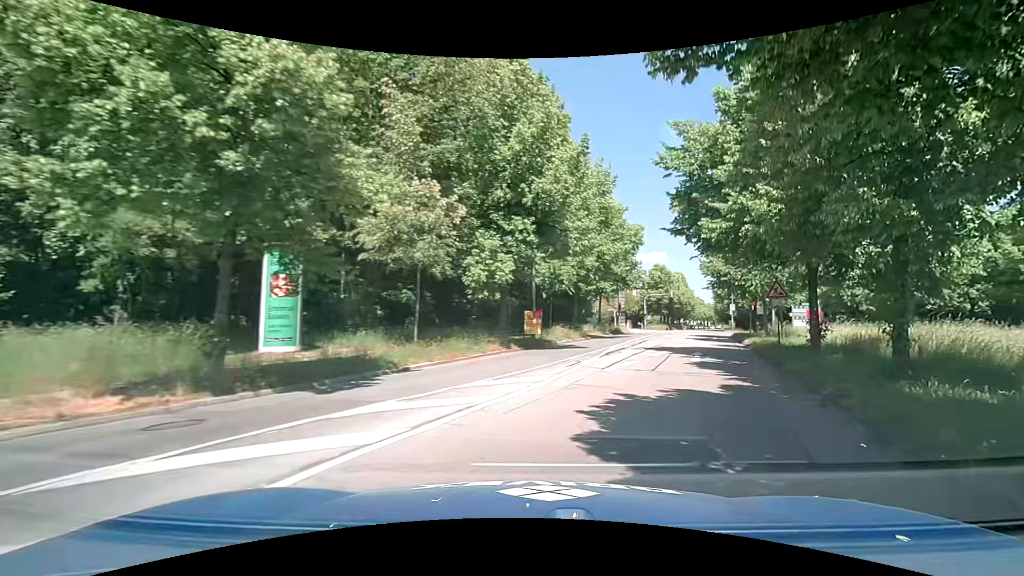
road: motorway_link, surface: asphalt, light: Day
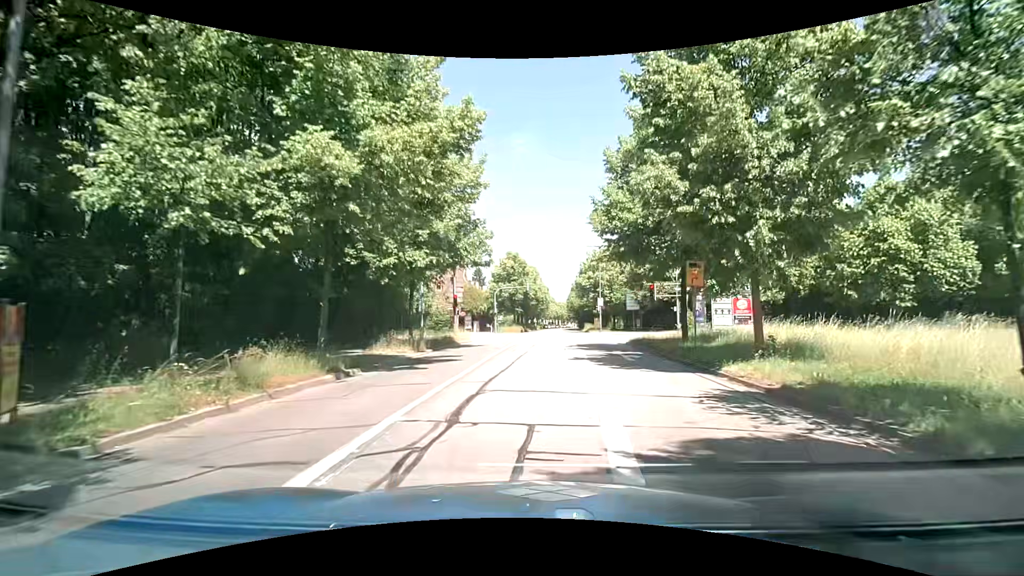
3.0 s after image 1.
(+4.5, +20.3) m; +17°
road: secondary
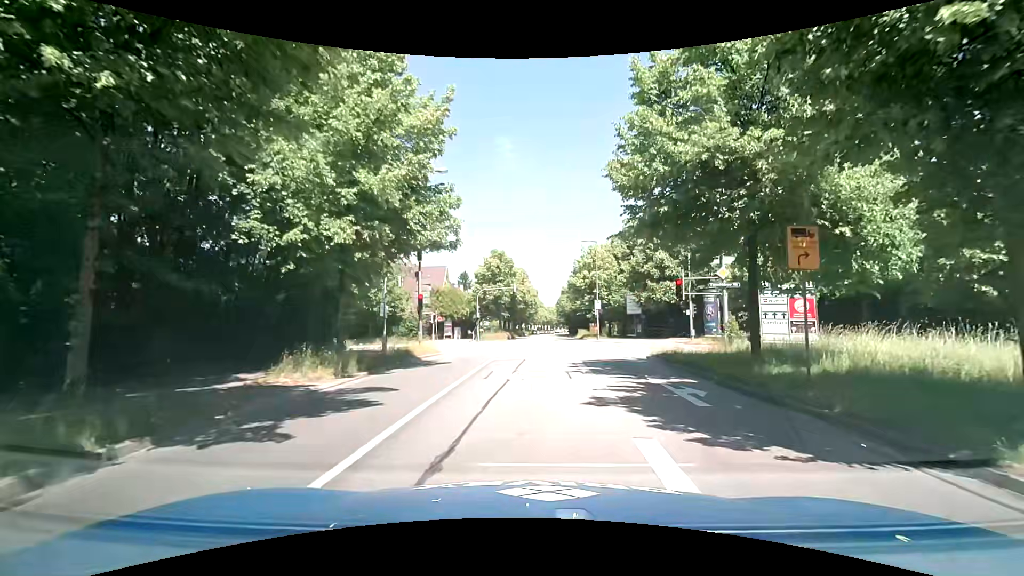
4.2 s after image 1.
(+0.2, +7.5) m; +2°
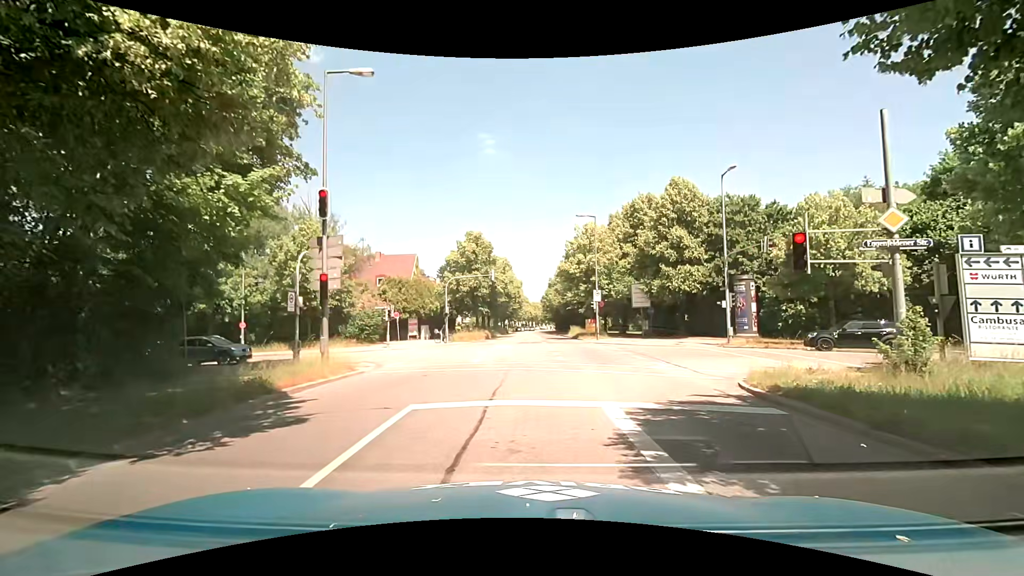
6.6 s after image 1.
(0.0, +10.7) m; -1°
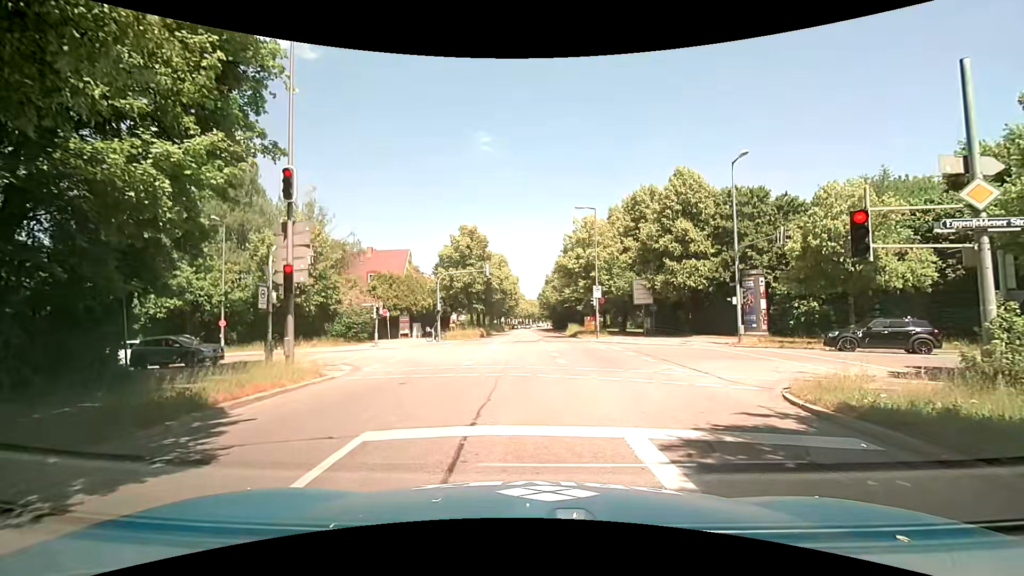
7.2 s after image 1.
(+0.1, +2.1) m; +3°
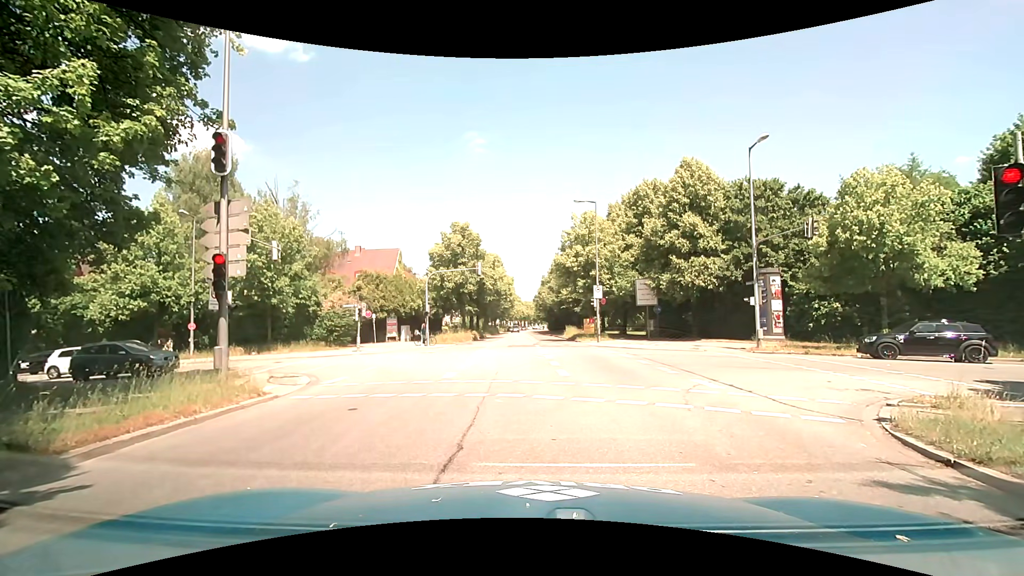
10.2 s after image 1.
(0.0, +2.8) m; -1°
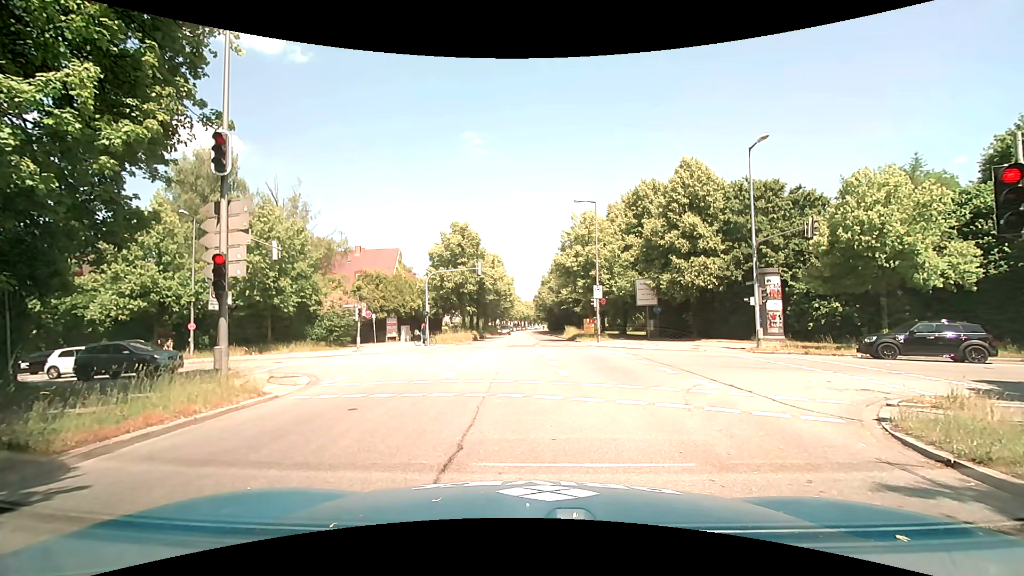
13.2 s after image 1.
(0.0, 0.0) m; 0°
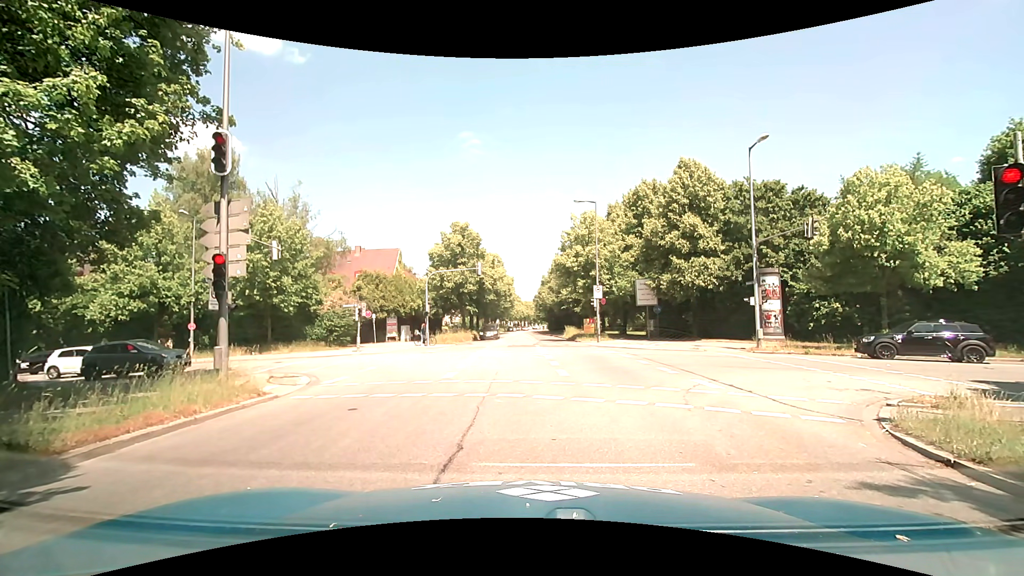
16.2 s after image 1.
(0.0, 0.0) m; 0°
